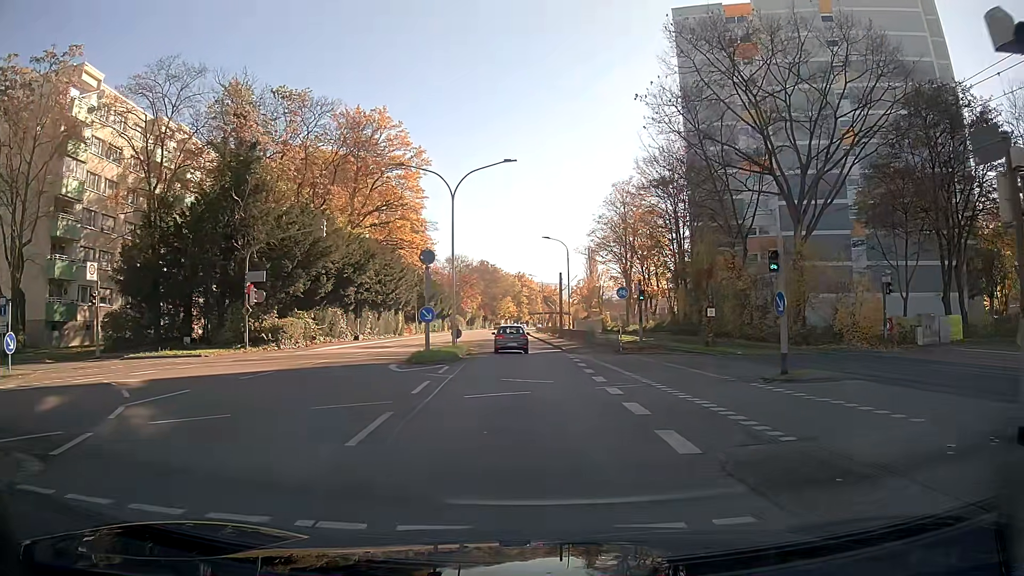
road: secondary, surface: asphalt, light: Day
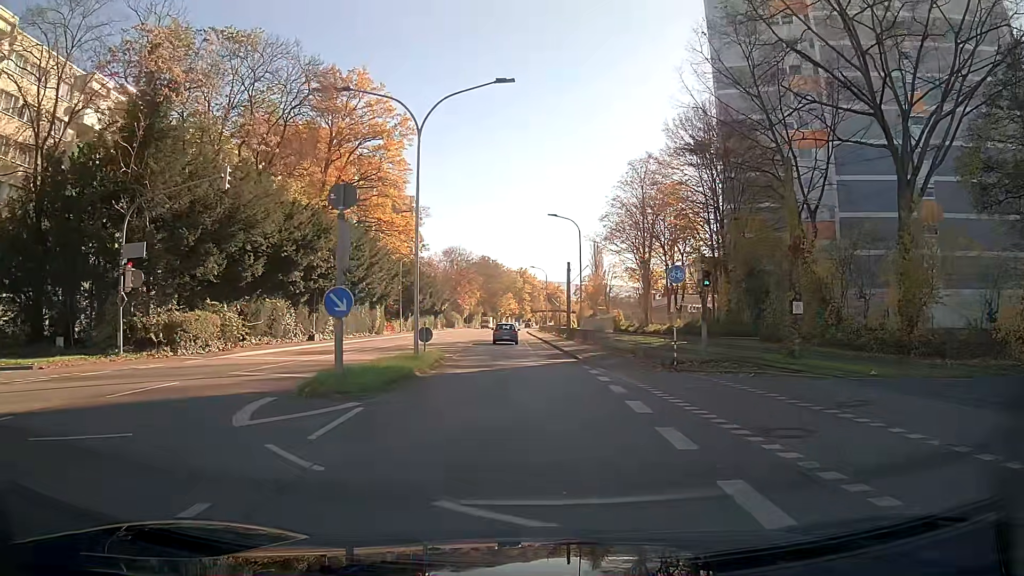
(0.0, +11.8) m; 0°
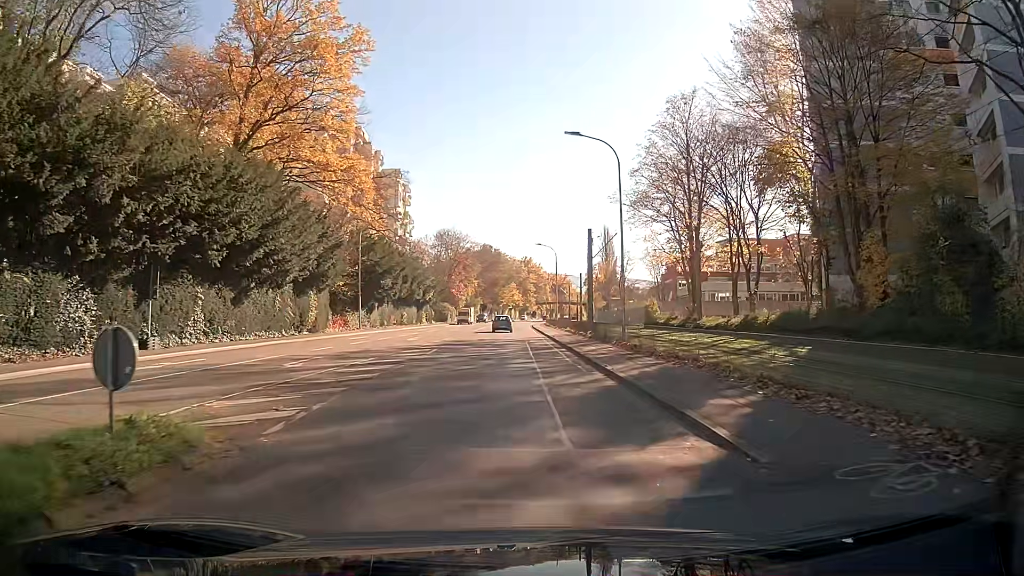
(-0.1, +20.1) m; 0°
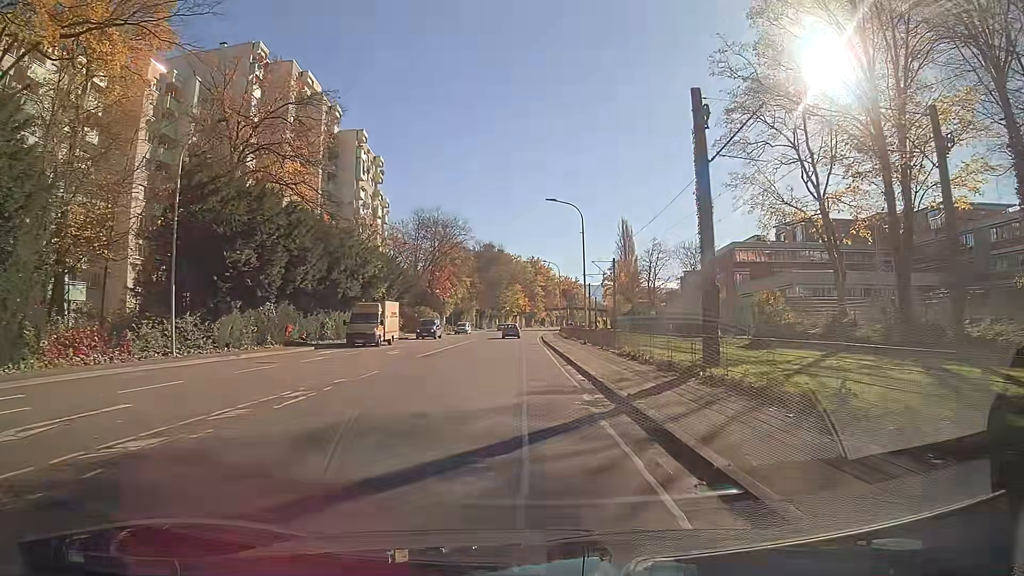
(-0.2, +31.0) m; -1°
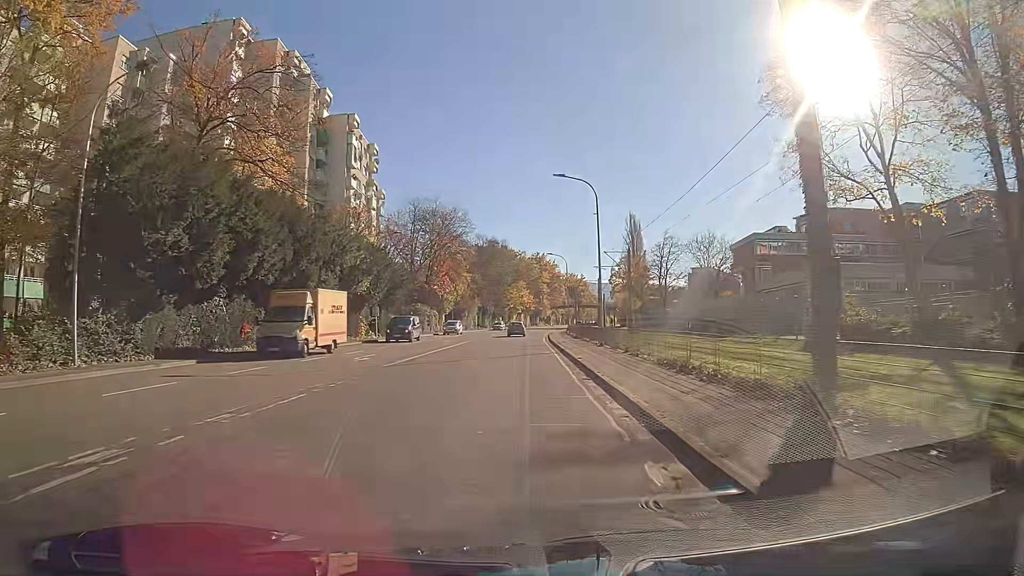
(0.0, +6.7) m; 0°
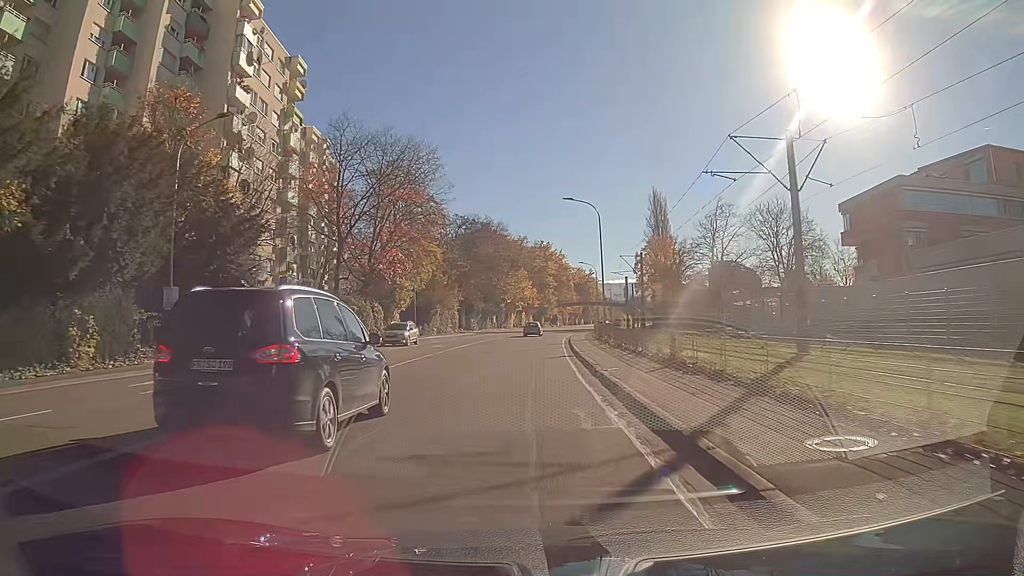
(-0.2, +34.9) m; 0°
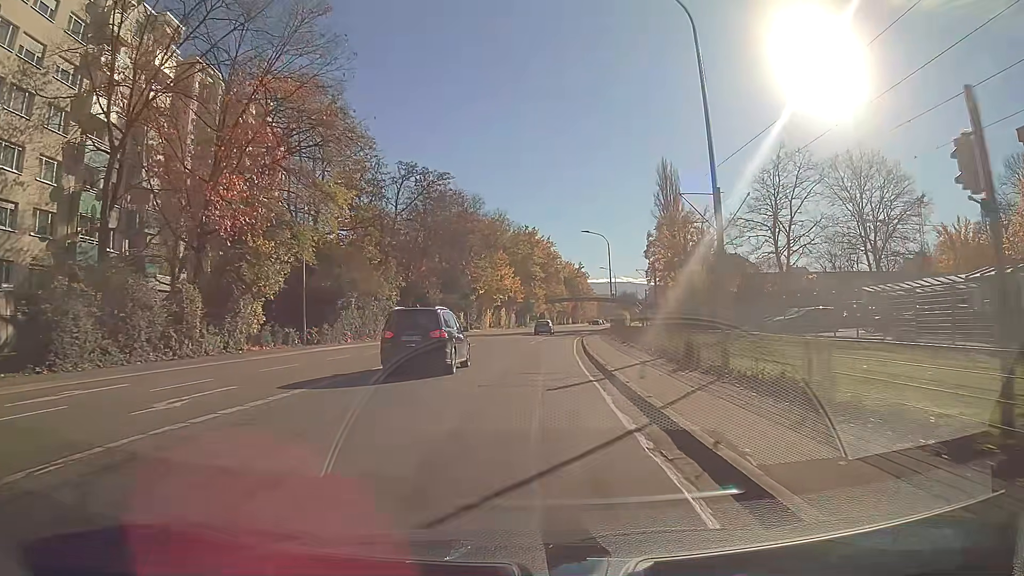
(+0.3, +29.1) m; +1°
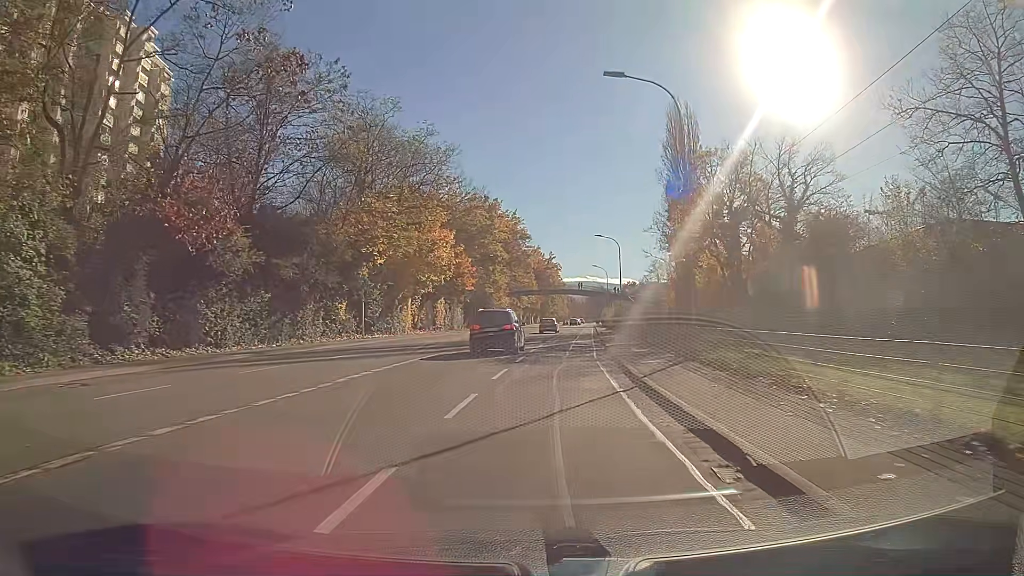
(+1.0, +38.0) m; +3°
(0, +10) (0, +20) (0, +30) (0, +40) (+1, +50) (+1, +60) (+2, +70) (+3, +80) (+4, +90) (+4, +100) m
